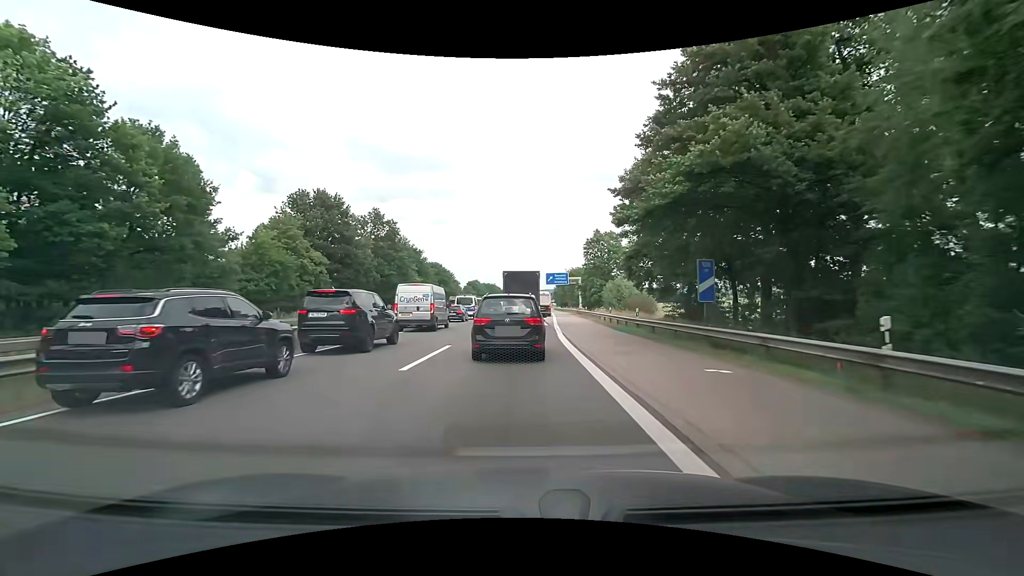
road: motorway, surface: asphalt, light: Day
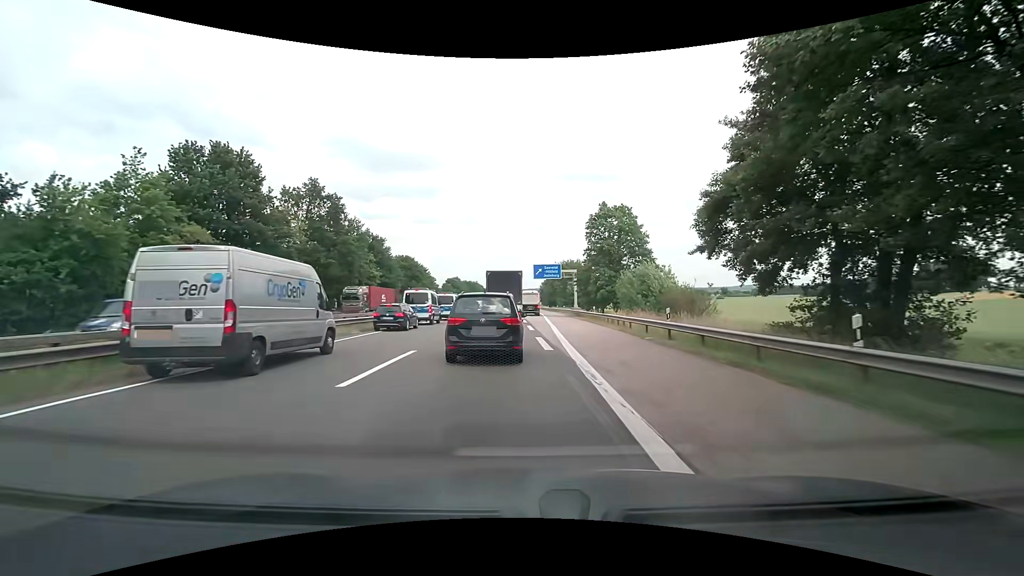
(+0.3, +19.9) m; +2°
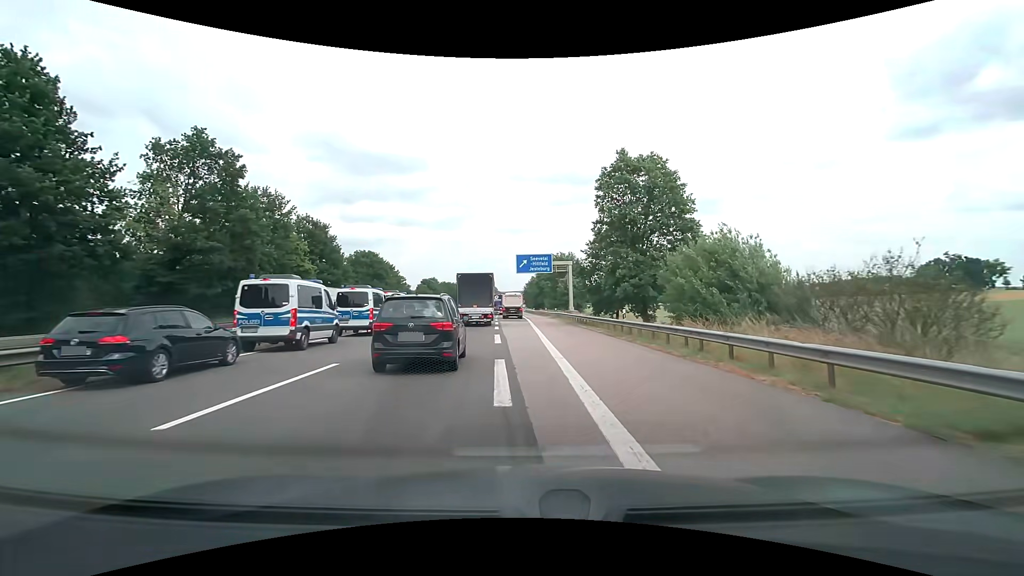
(+0.4, +20.3) m; +2°
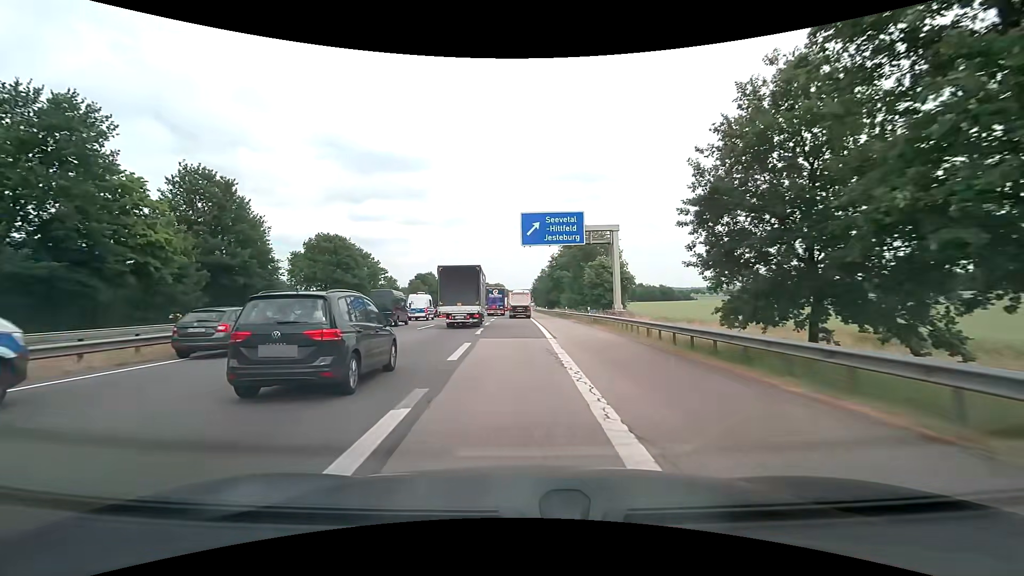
(-0.3, +28.3) m; -1°
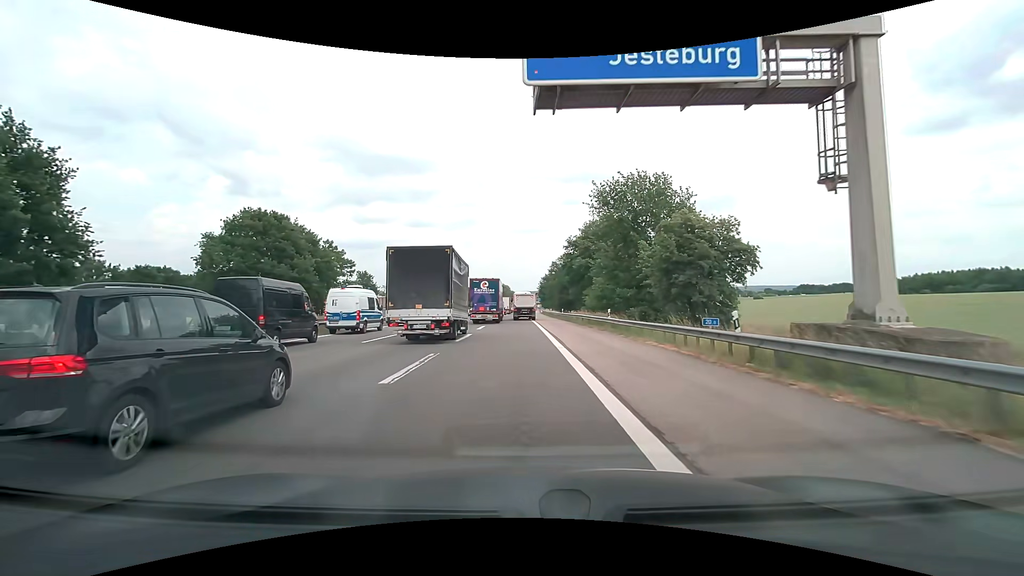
(-0.2, +27.4) m; 0°
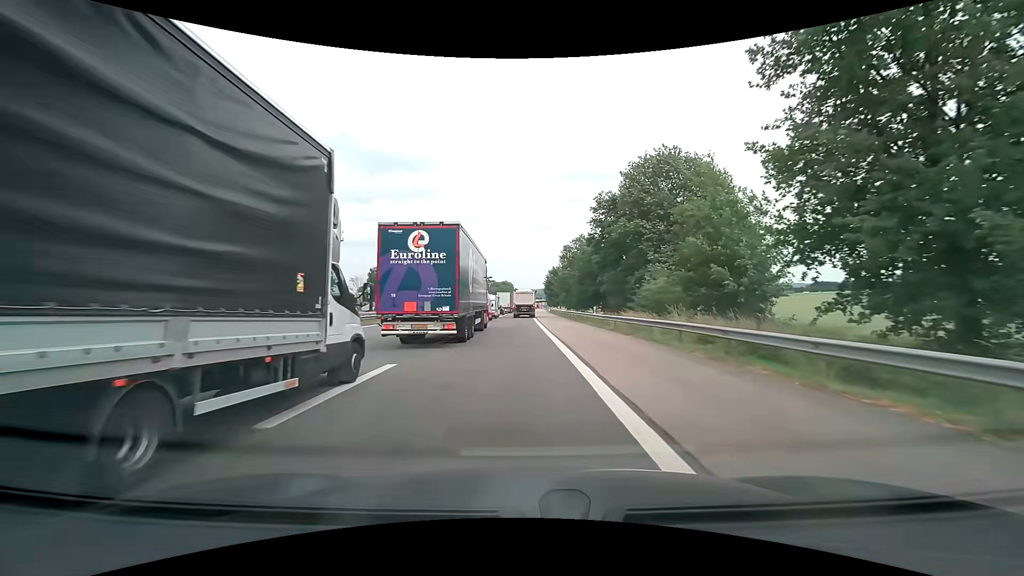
(-0.1, +27.6) m; -1°
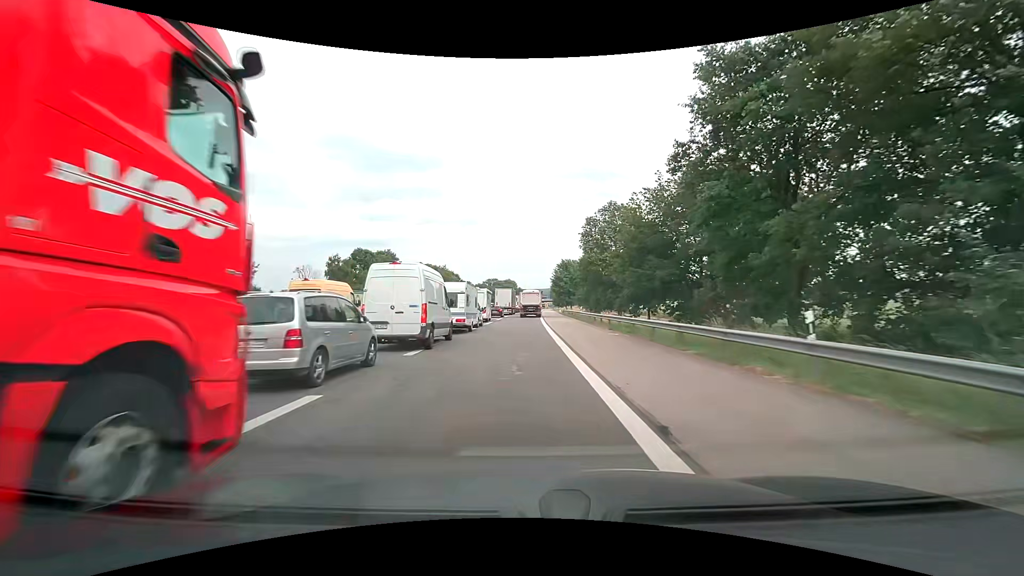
(-0.1, +28.0) m; -1°
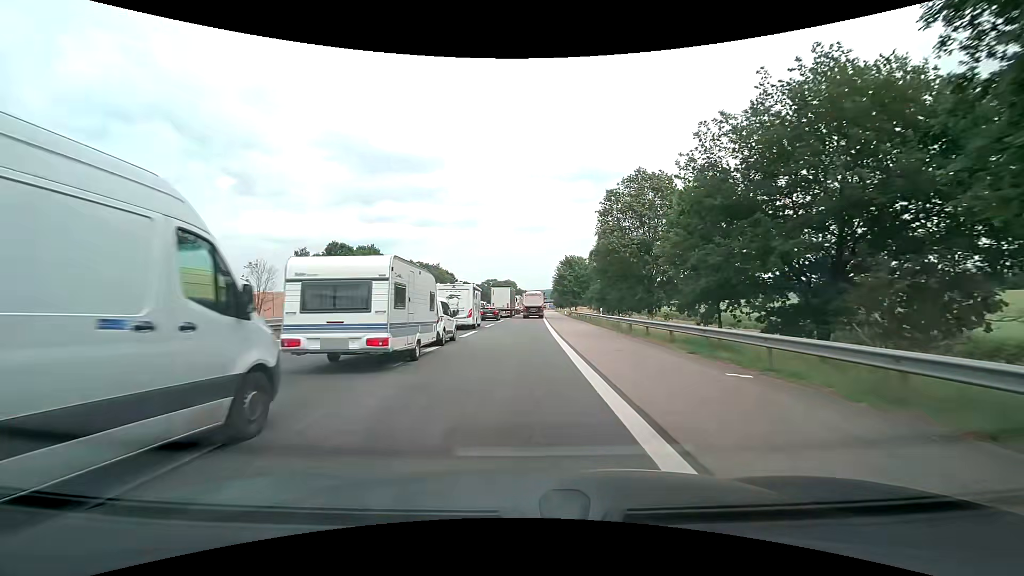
(0.0, +14.1) m; 0°
(0, +10) (0, +20) (0, +30) (0, +40) (+1, +50) (+1, +60) (+1, +70) (+1, +80) (+2, +90) (+2, +100) m
